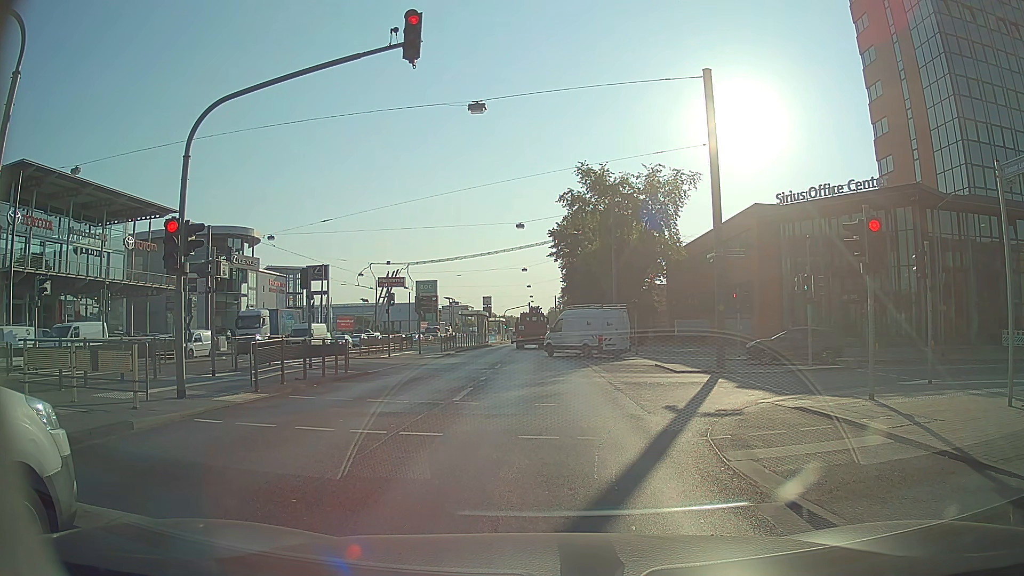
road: primary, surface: asphalt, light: Day
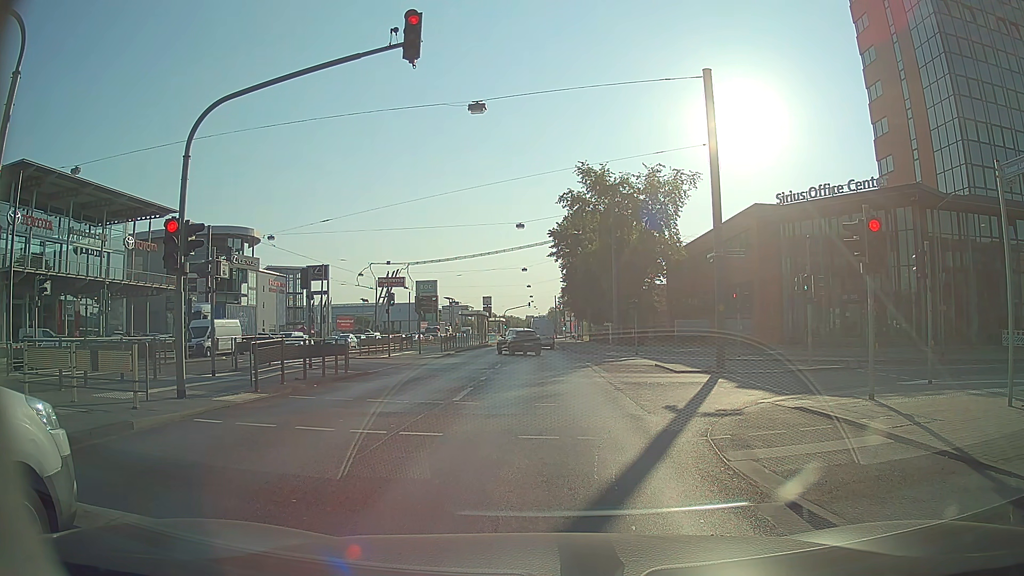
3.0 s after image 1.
(0.0, 0.0) m; 0°
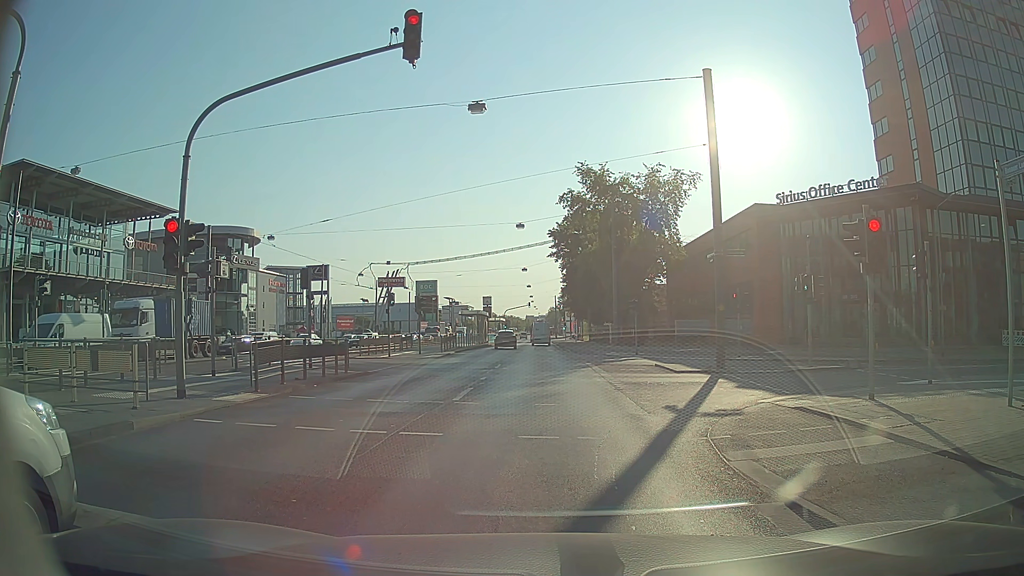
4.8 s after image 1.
(0.0, 0.0) m; 0°
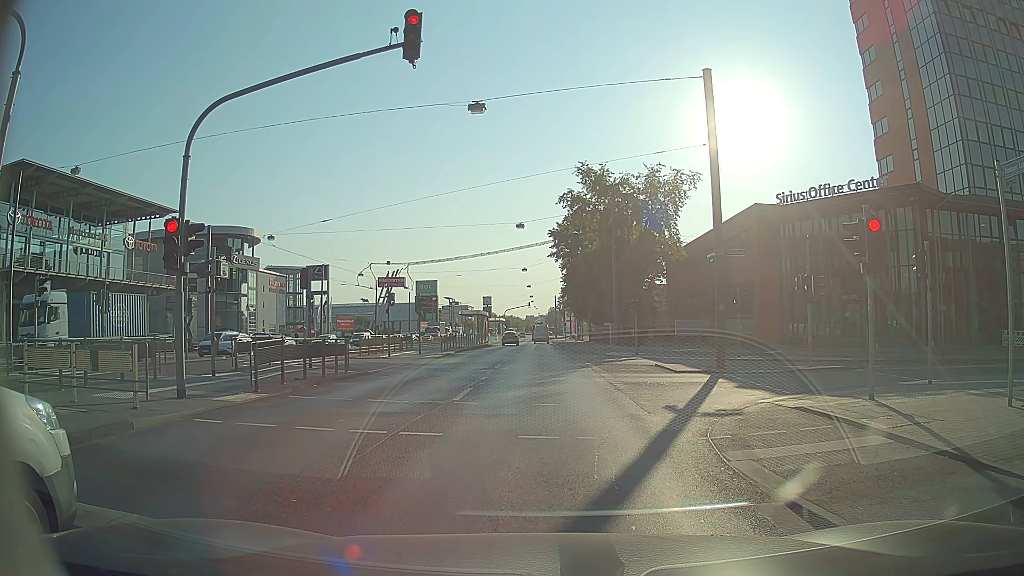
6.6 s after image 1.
(0.0, 0.0) m; 0°
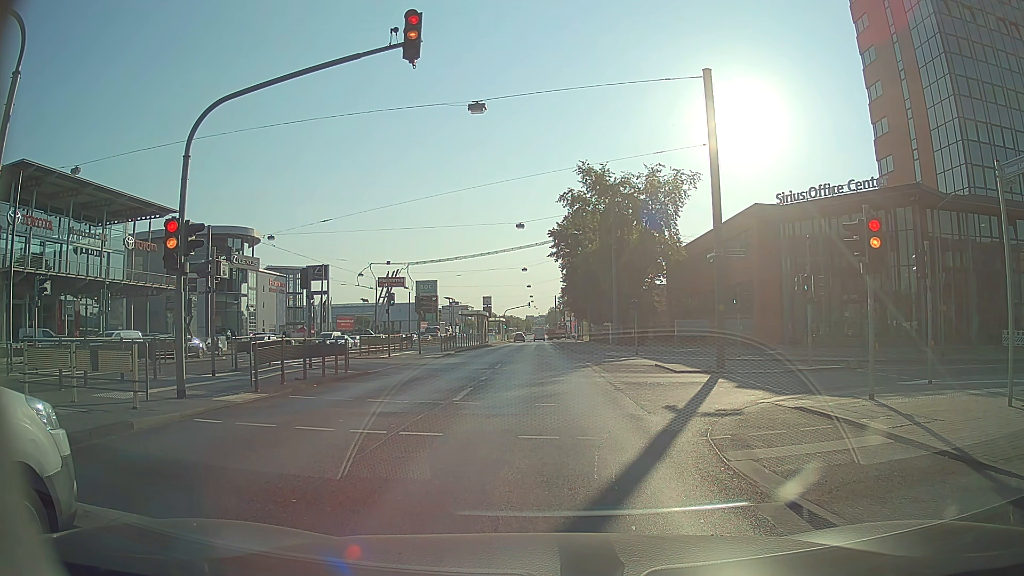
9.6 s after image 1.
(0.0, 0.0) m; 0°
(0, +10) (-1, +20) (-2, +30) (-3, +40) (-3, +50) (-4, +60) (-5, +70) (-6, +80) (-6, +90) (-7, +100) m
